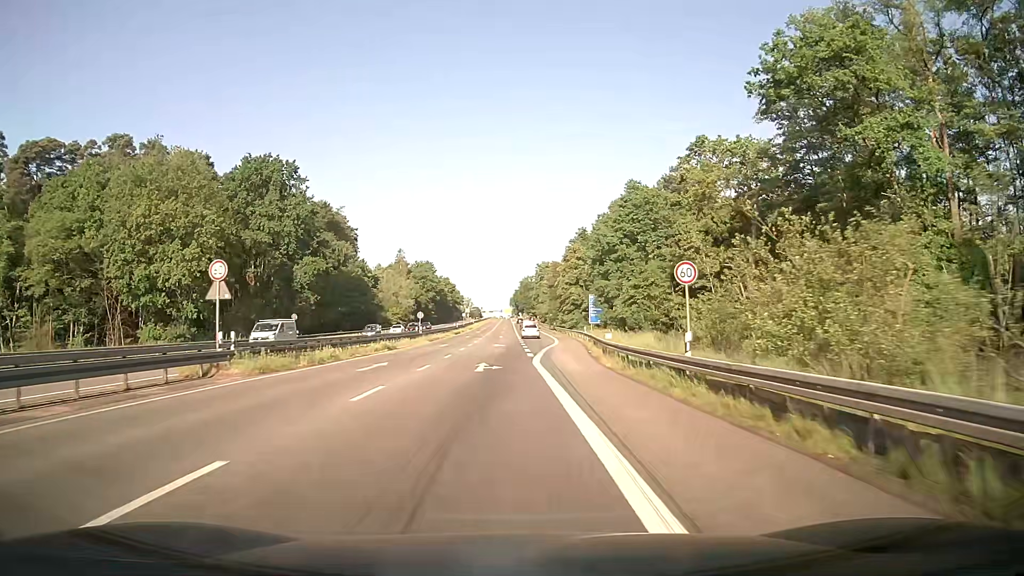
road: secondary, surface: asphalt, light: Day
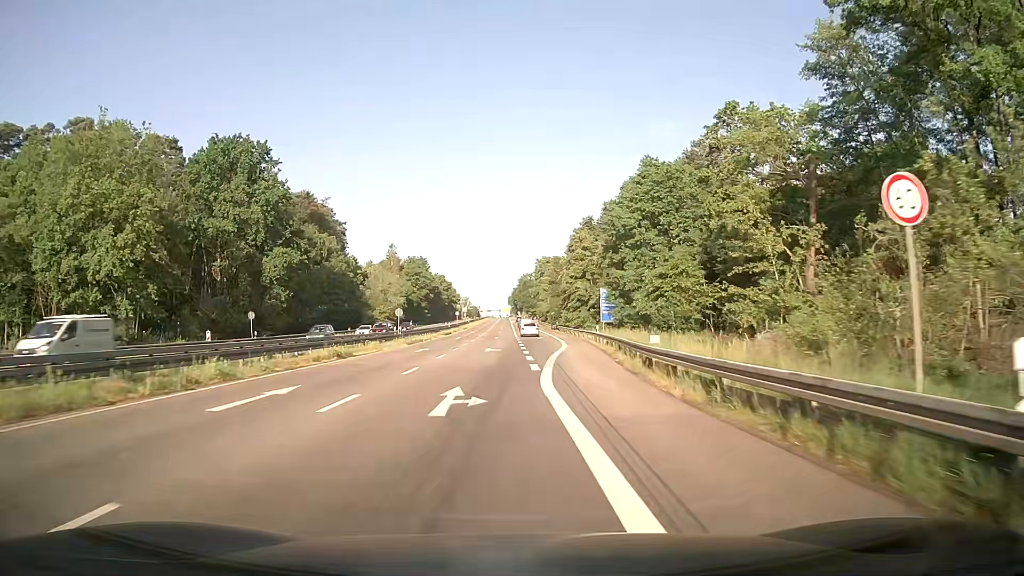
(0.0, +10.7) m; 0°
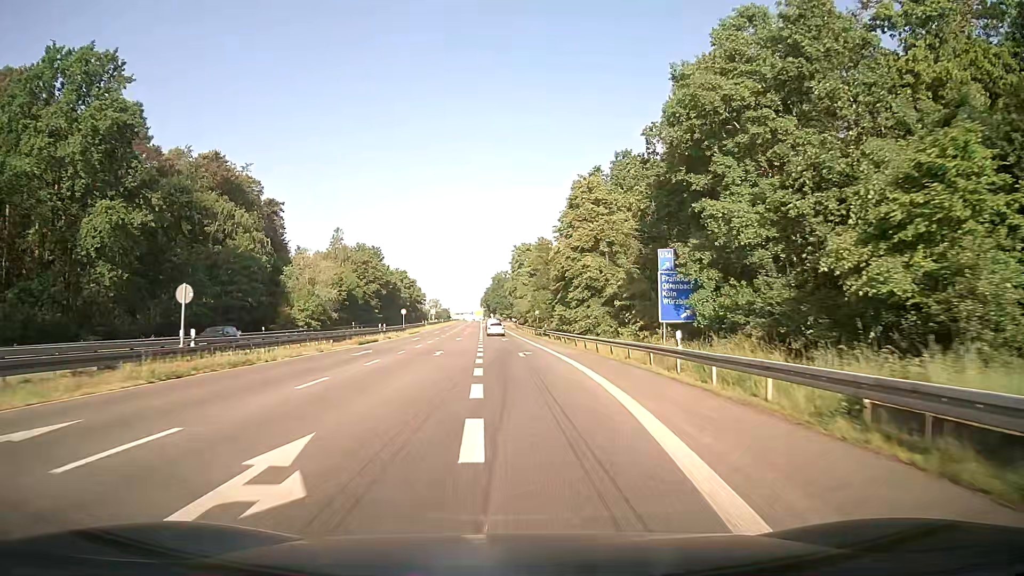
(+0.5, +32.2) m; +2°
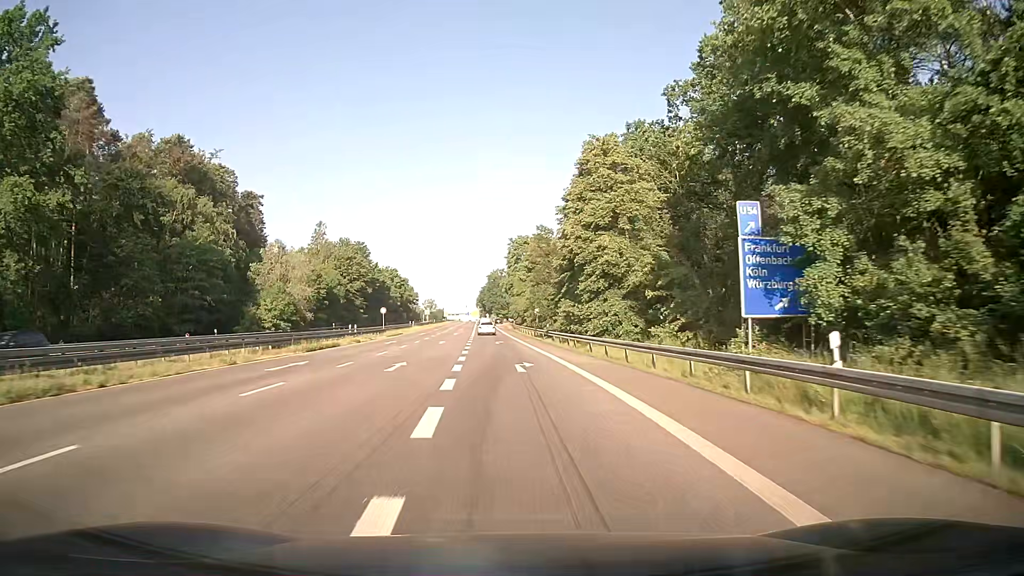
(+0.1, +10.7) m; +1°
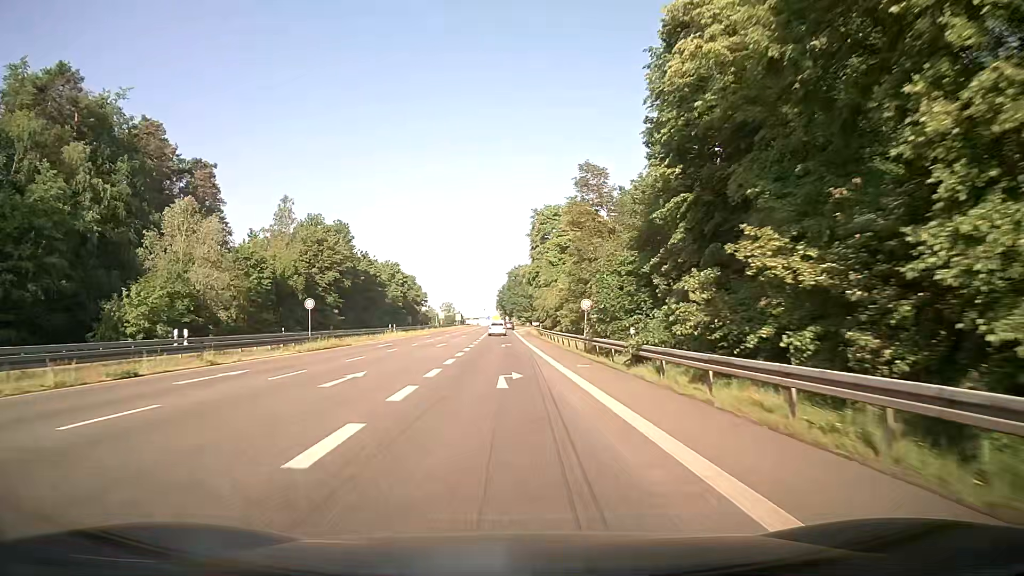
(-0.6, +32.1) m; -2°
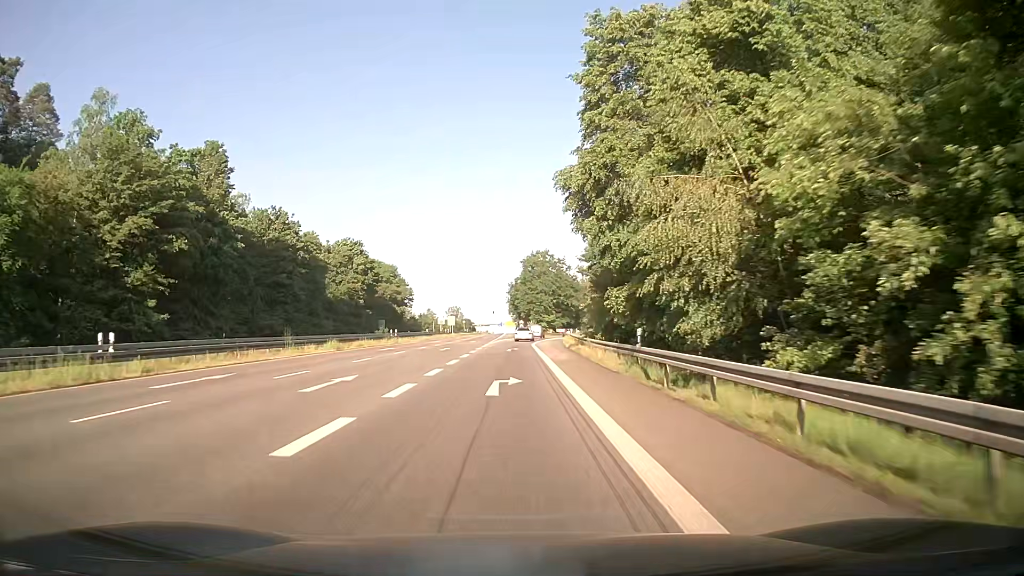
(-0.5, +53.4) m; -1°
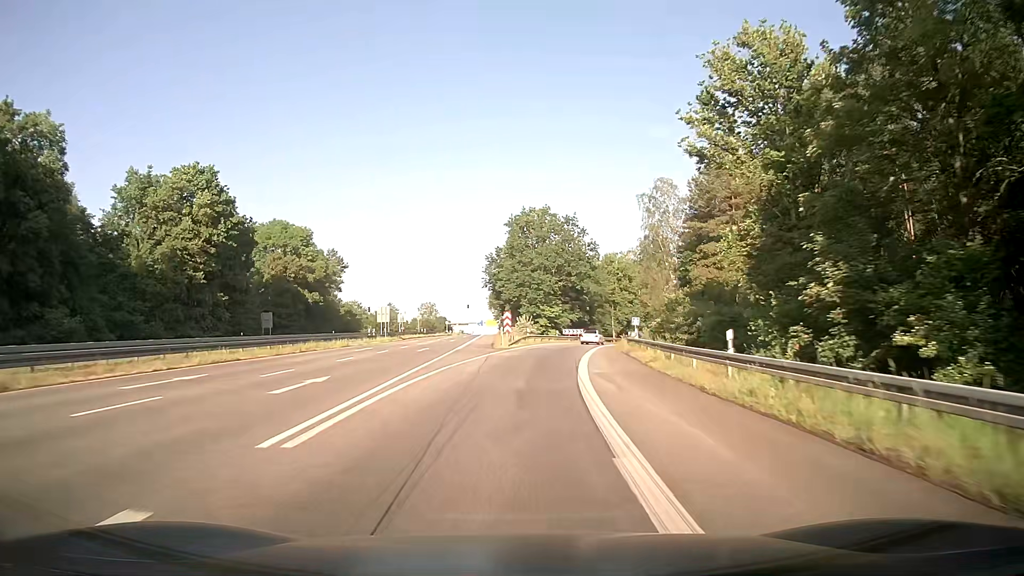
(+0.1, +53.4) m; +1°
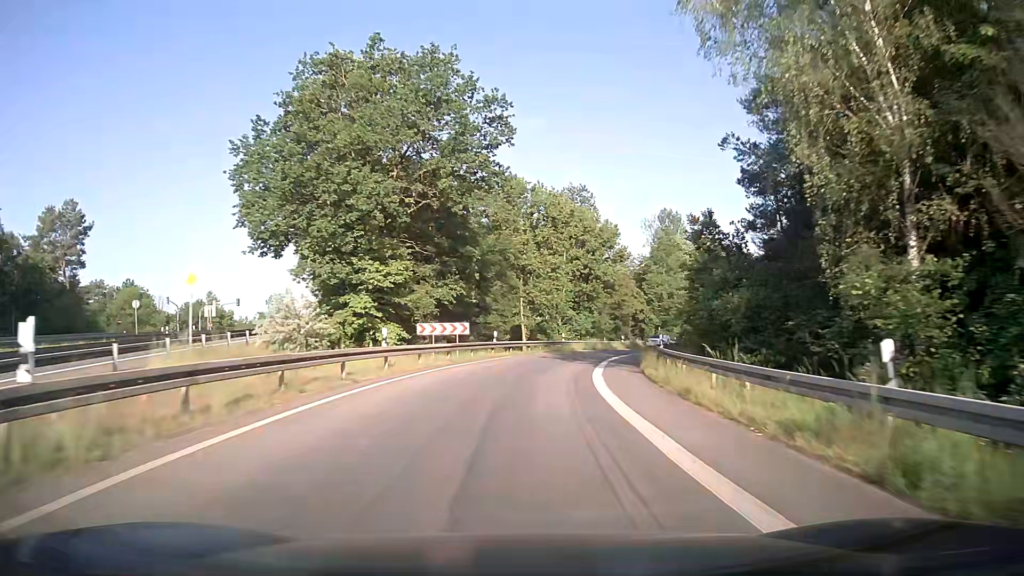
(+4.6, +53.4) m; +11°
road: motorway_link
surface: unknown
(0, +10) (+1, +20) (+2, +30) (+5, +40) (+7, +49) (+11, +58) (+16, +67) (+21, +76) (+27, +84) (+33, +91) m
